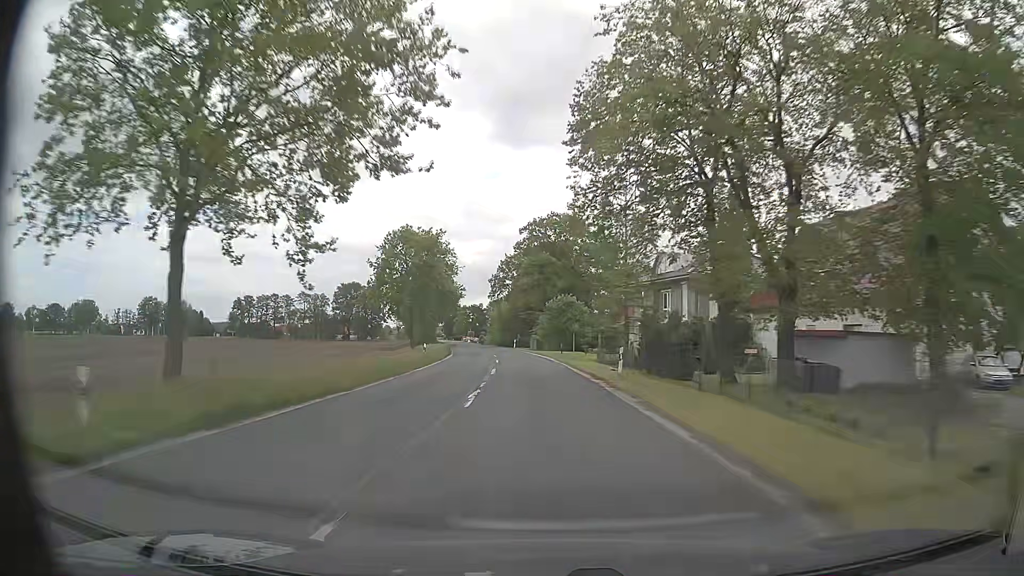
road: secondary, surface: asphalt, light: Day
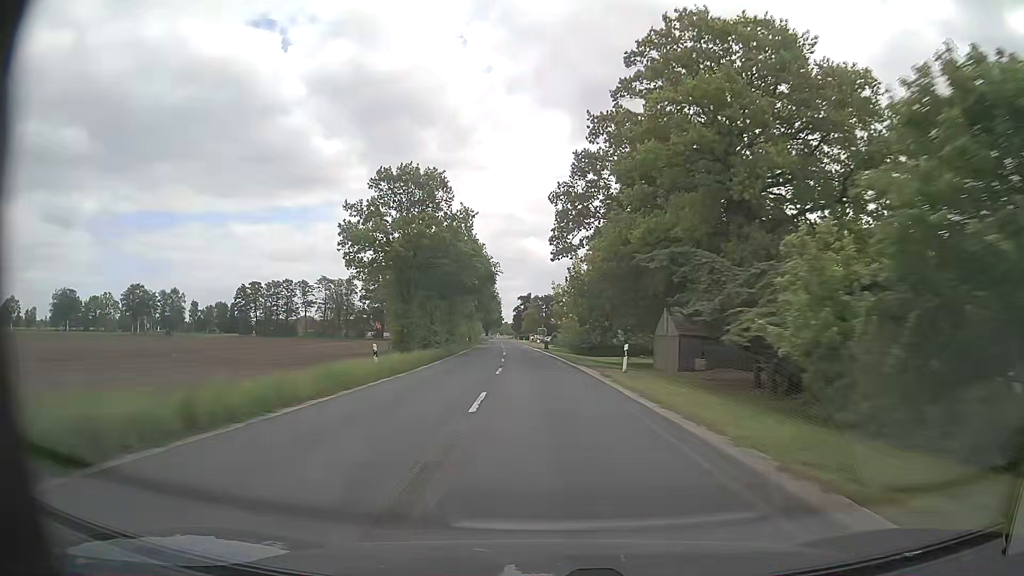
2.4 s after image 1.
(-4.0, +60.9) m; -7°
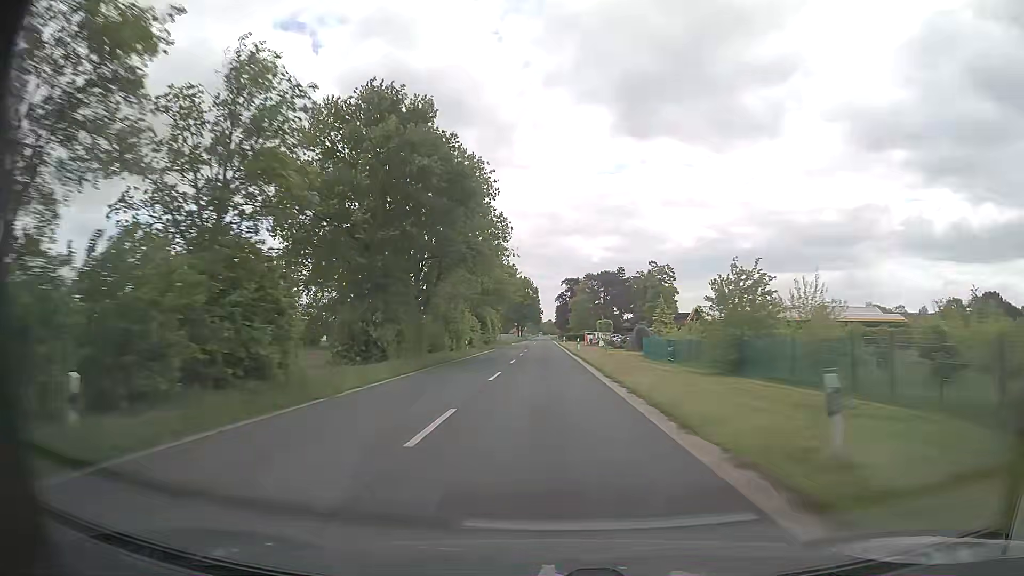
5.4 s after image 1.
(-3.9, +76.1) m; -4°
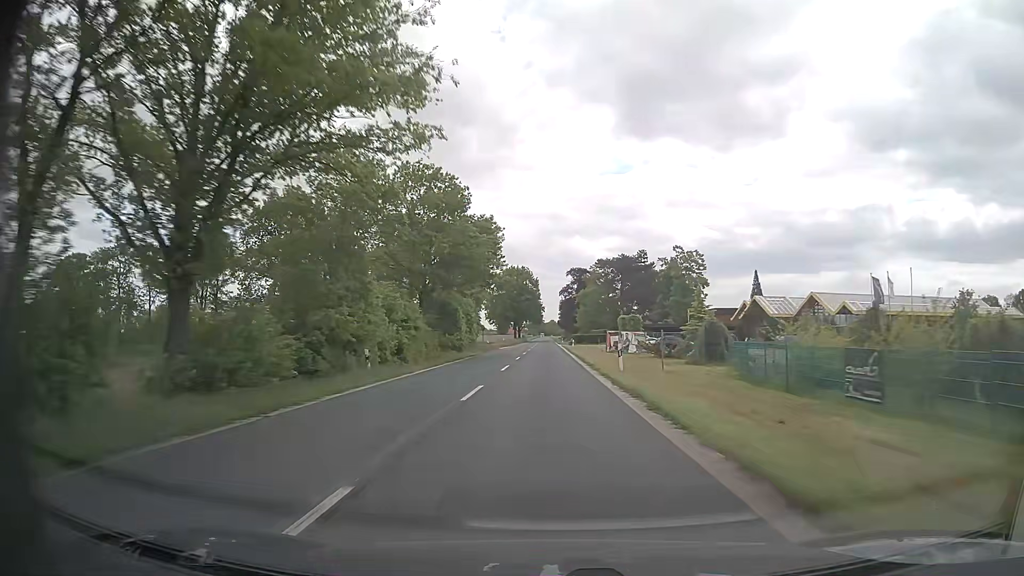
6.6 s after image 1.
(-0.1, +30.3) m; 0°
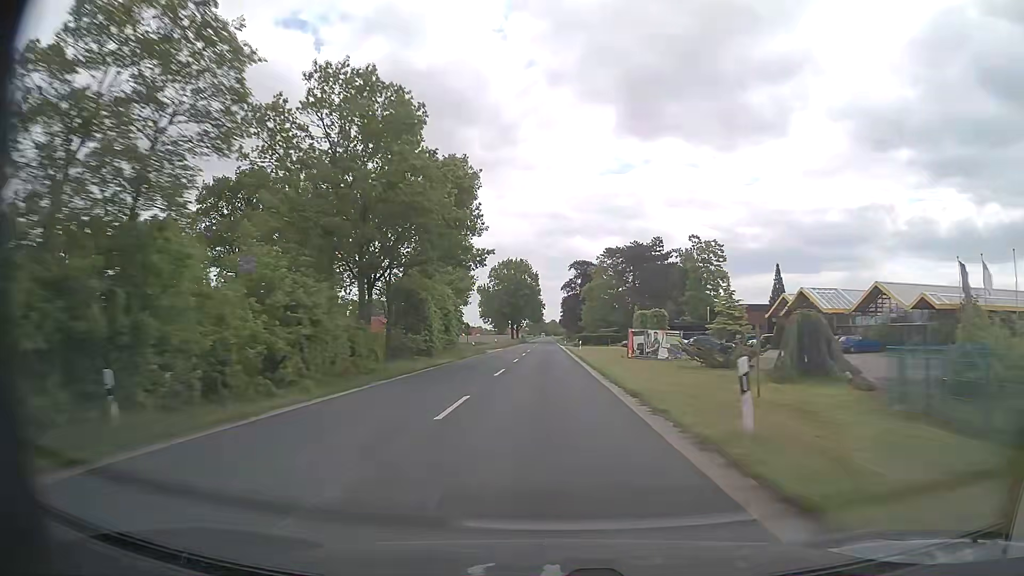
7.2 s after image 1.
(0.0, +15.2) m; 0°
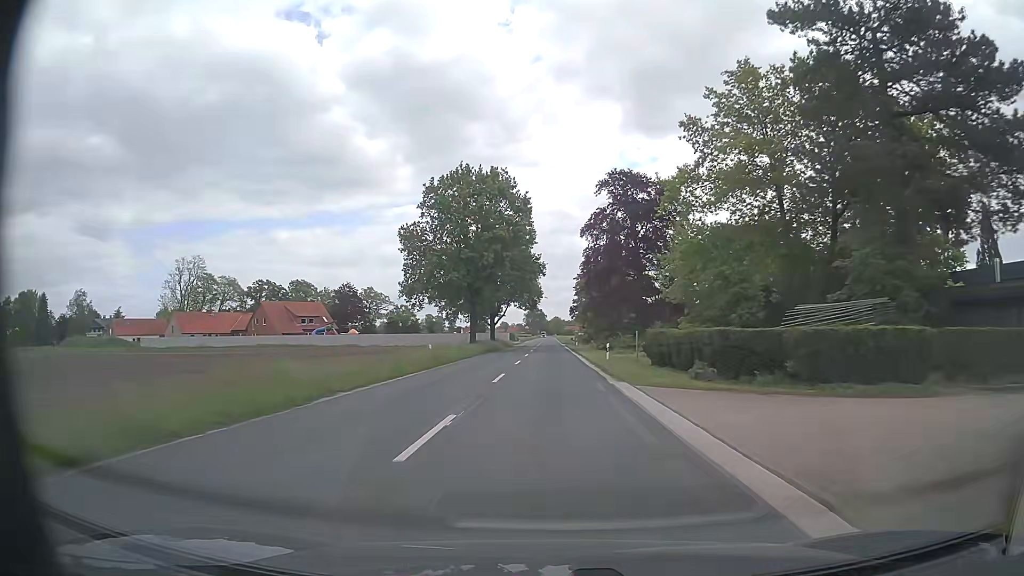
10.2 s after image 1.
(-0.4, +75.7) m; 0°
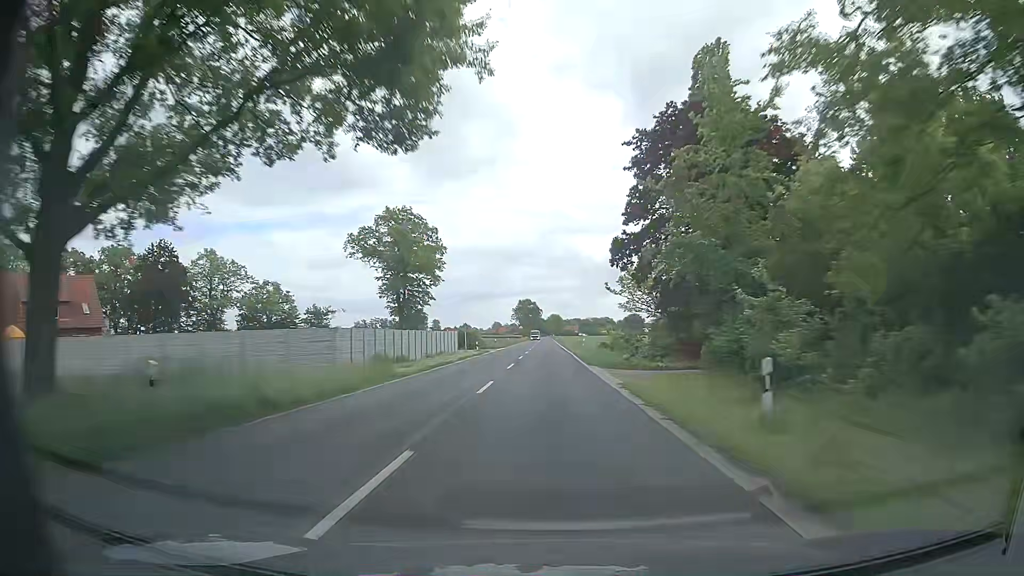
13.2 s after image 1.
(+0.2, +75.8) m; +1°
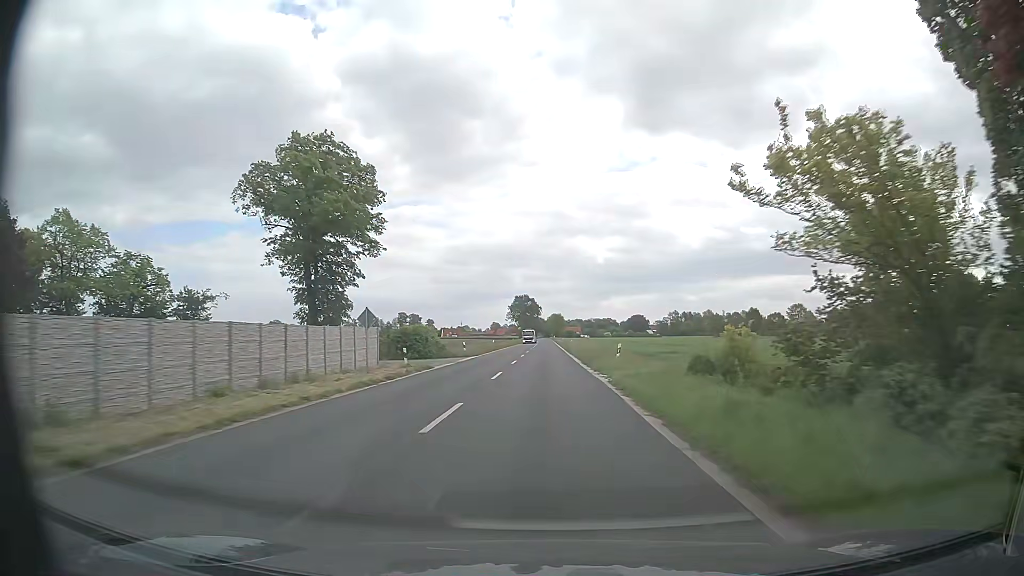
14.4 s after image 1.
(-0.1, +30.3) m; -1°
(0, +10) (0, +20) (0, +30) (0, +40) (0, +50) (0, +60) (0, +70) (0, +80) (0, +90) (+1, +100) m
